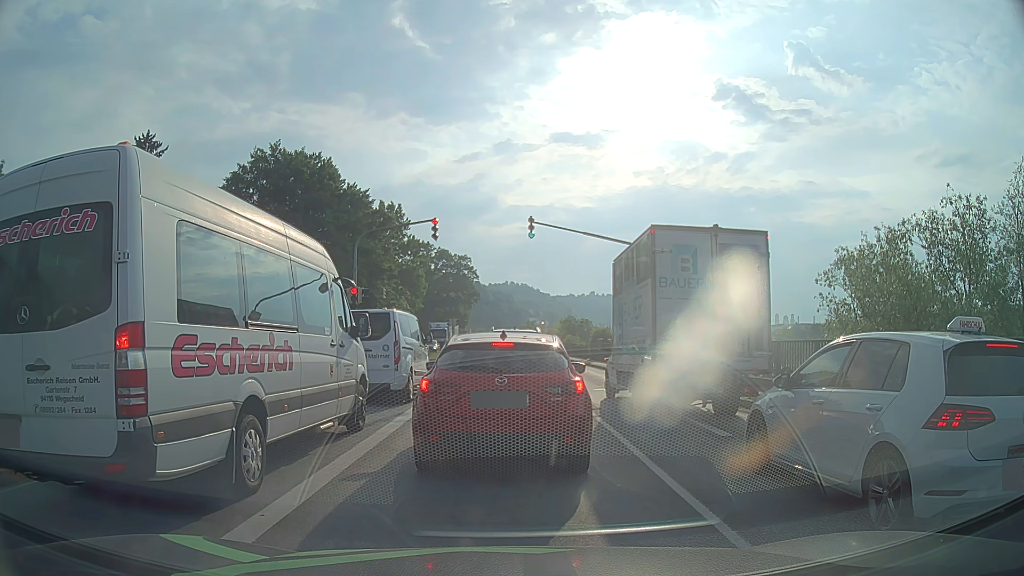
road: primary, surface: asphalt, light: Day
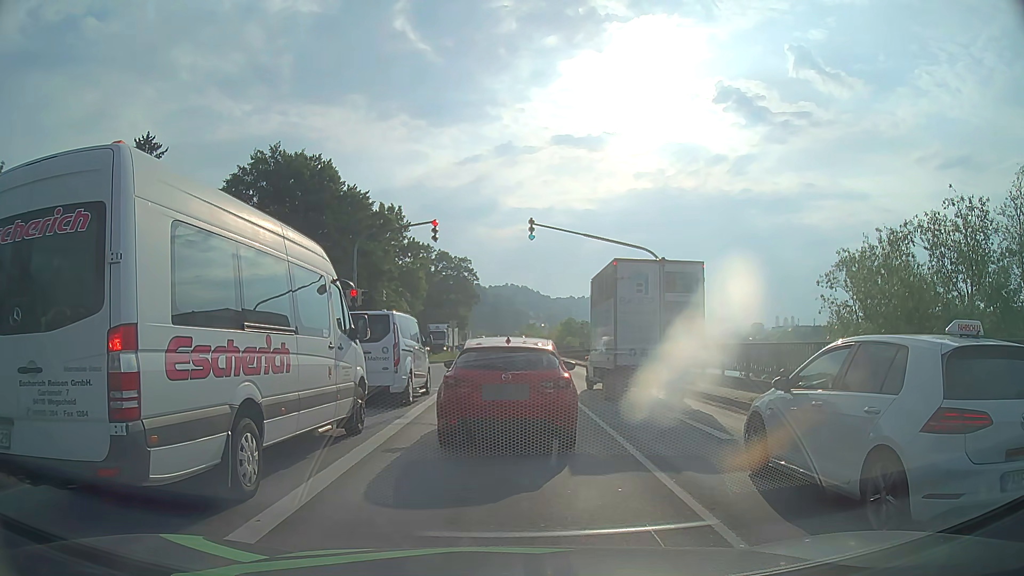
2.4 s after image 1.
(0.0, +0.1) m; 0°
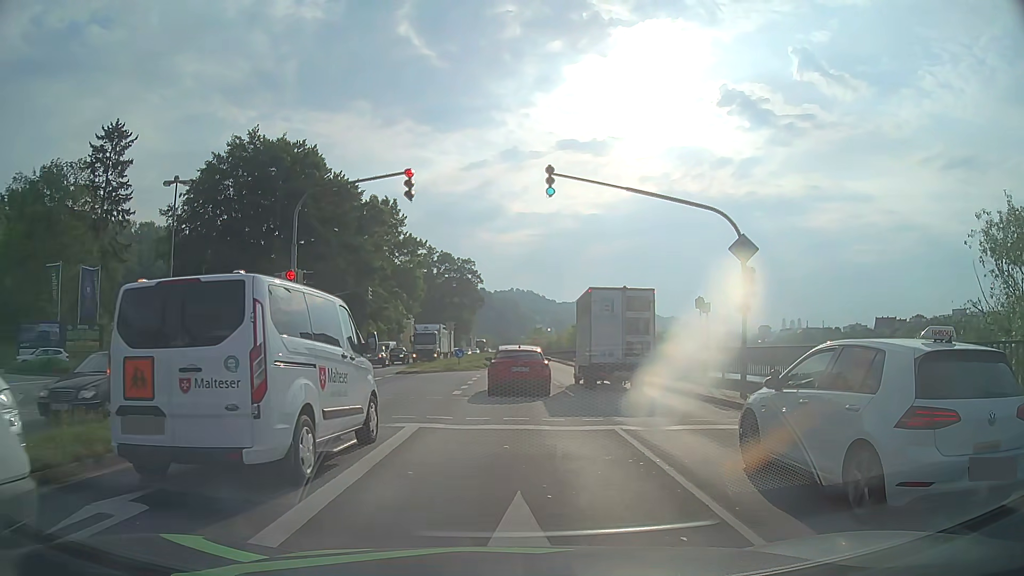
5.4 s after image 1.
(0.0, +8.6) m; +1°
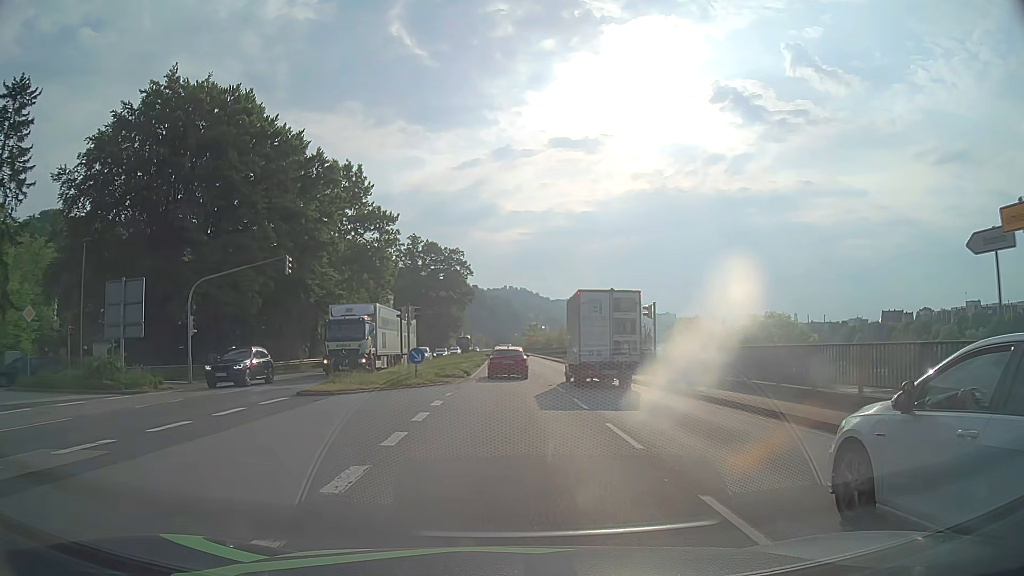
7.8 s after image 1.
(-0.1, +17.0) m; -1°
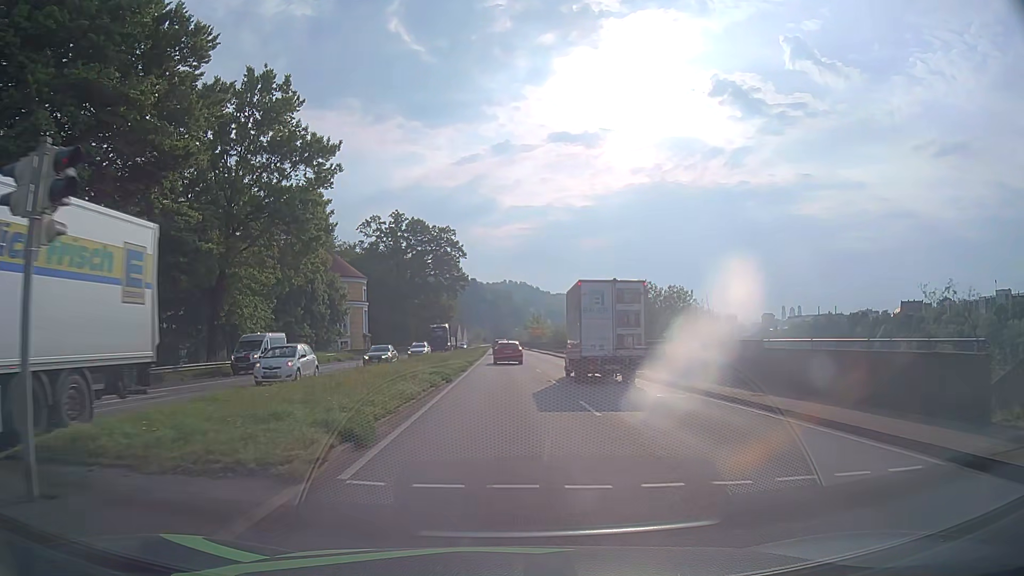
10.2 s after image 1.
(+0.1, +24.3) m; 0°
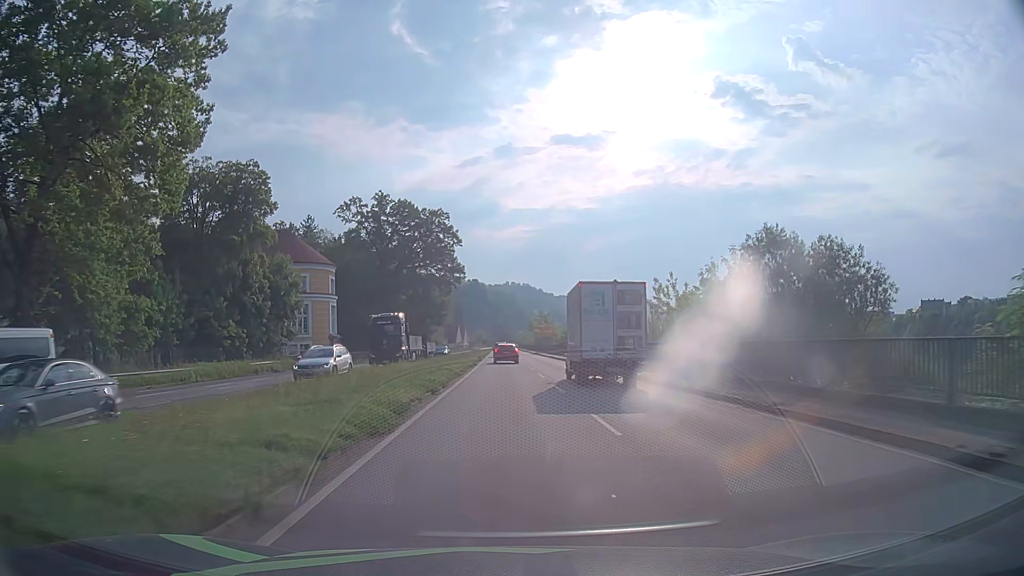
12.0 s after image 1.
(-0.1, +20.6) m; 0°
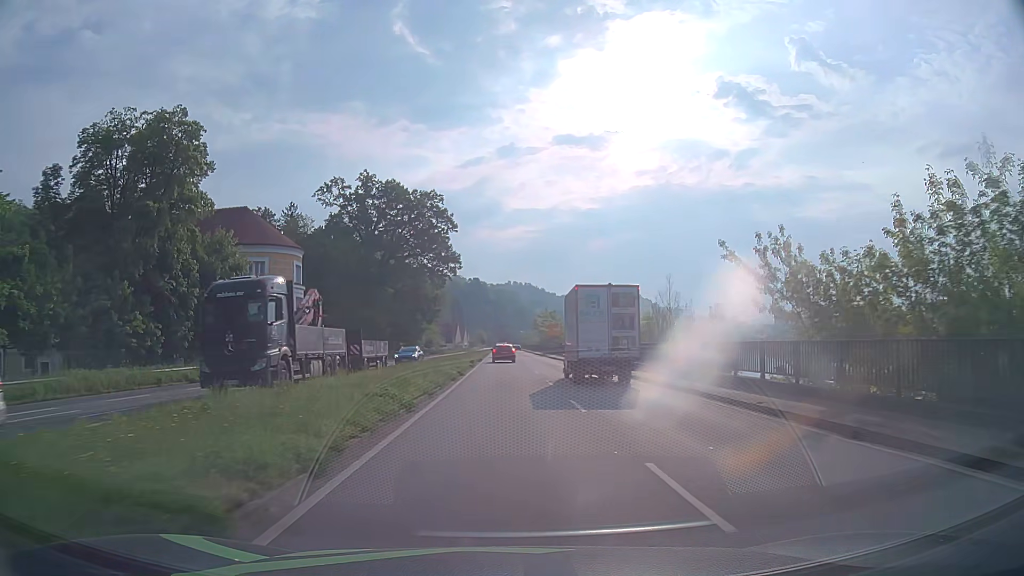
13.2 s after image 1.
(-0.1, +14.3) m; 0°
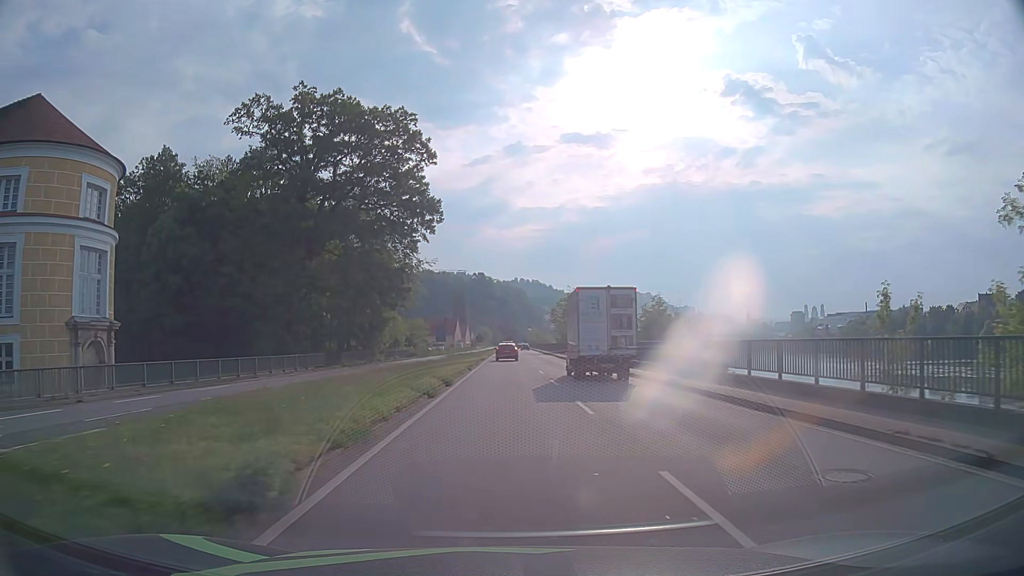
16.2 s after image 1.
(-0.2, +36.8) m; -1°
